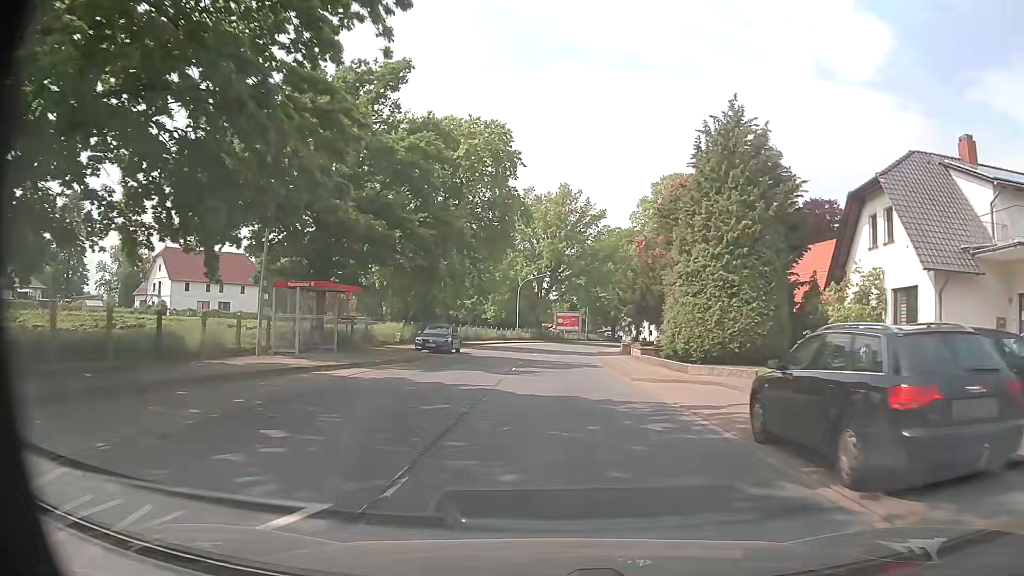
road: primary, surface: asphalt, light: Day
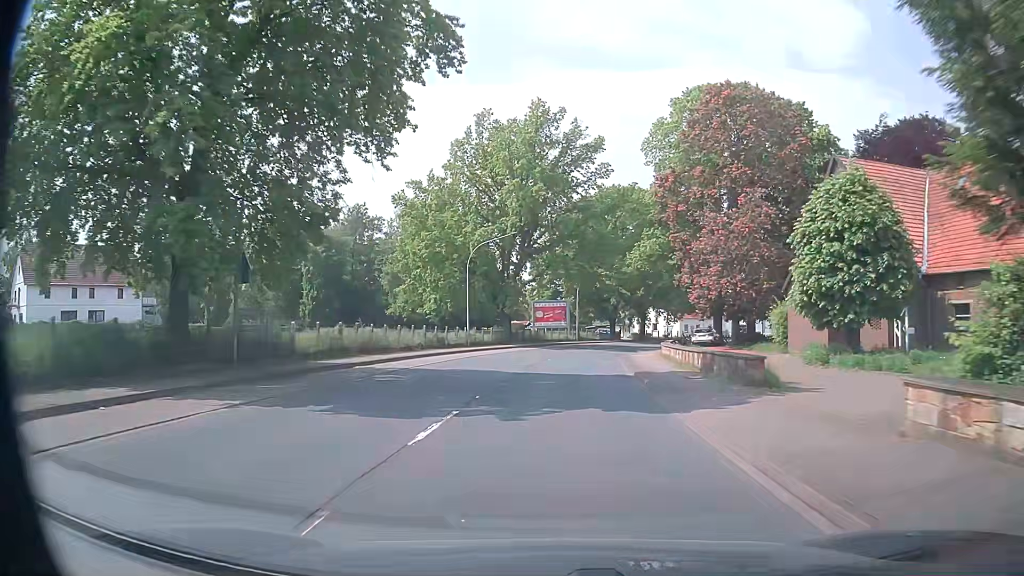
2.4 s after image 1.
(+0.5, +32.5) m; +1°
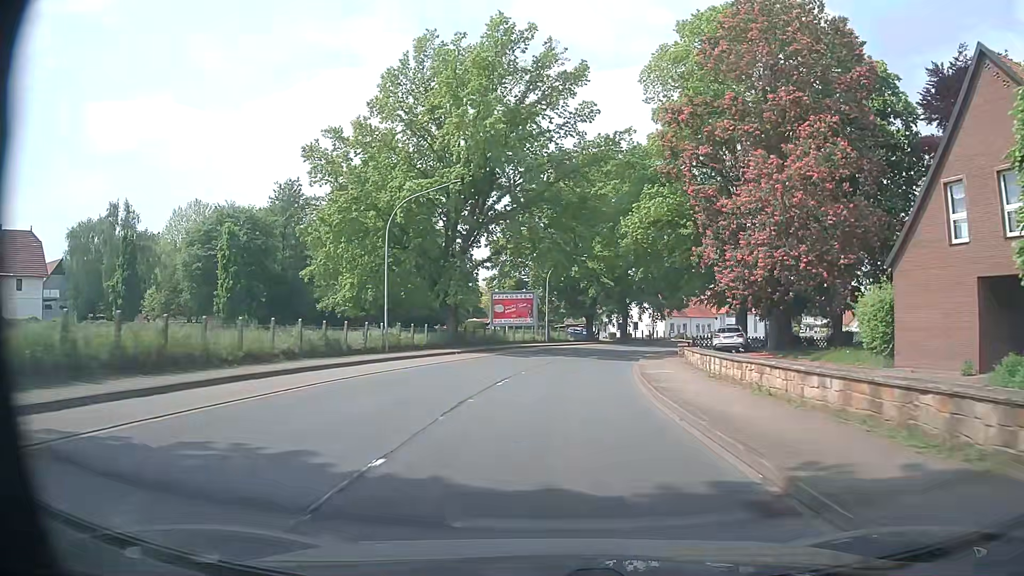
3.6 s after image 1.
(+0.4, +16.2) m; +3°
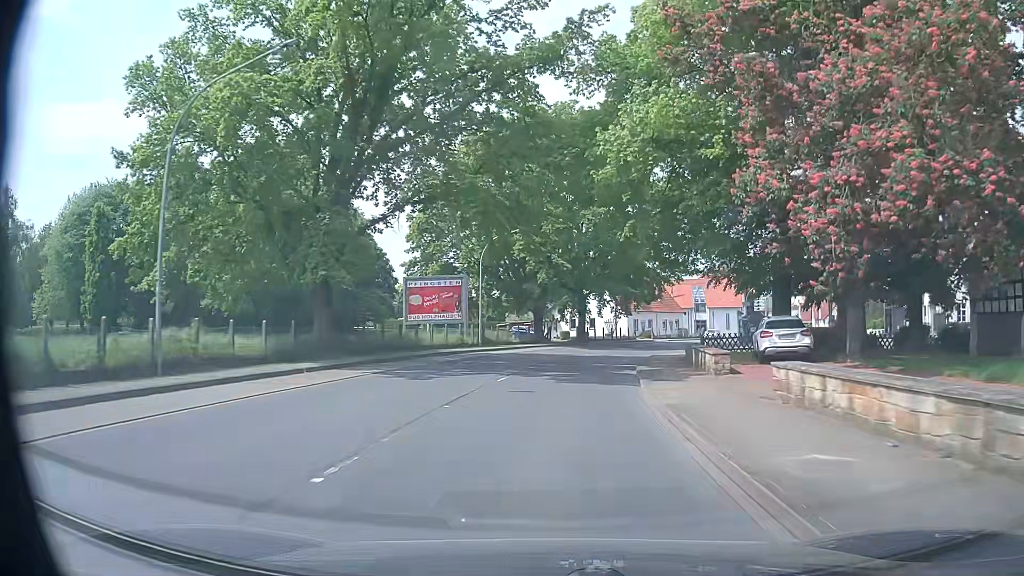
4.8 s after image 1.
(+0.7, +16.2) m; +5°
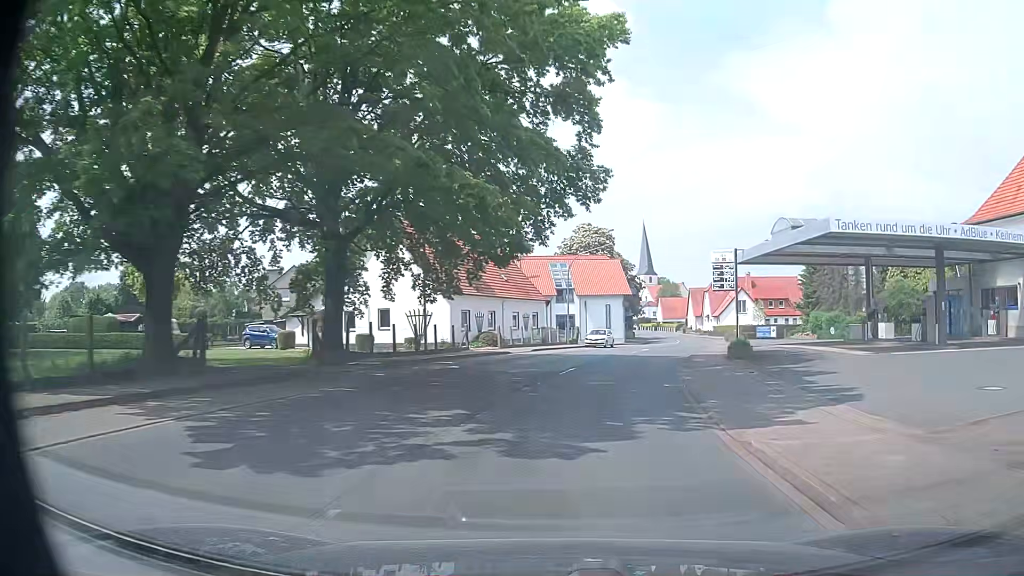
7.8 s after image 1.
(+3.9, +40.3) m; +15°
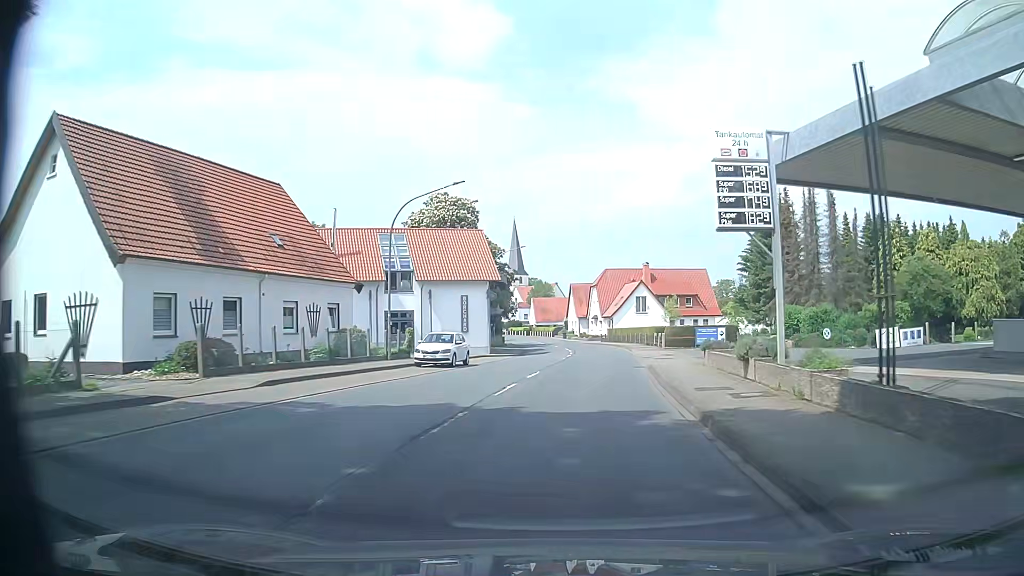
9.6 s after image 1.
(+2.7, +24.1) m; +10°
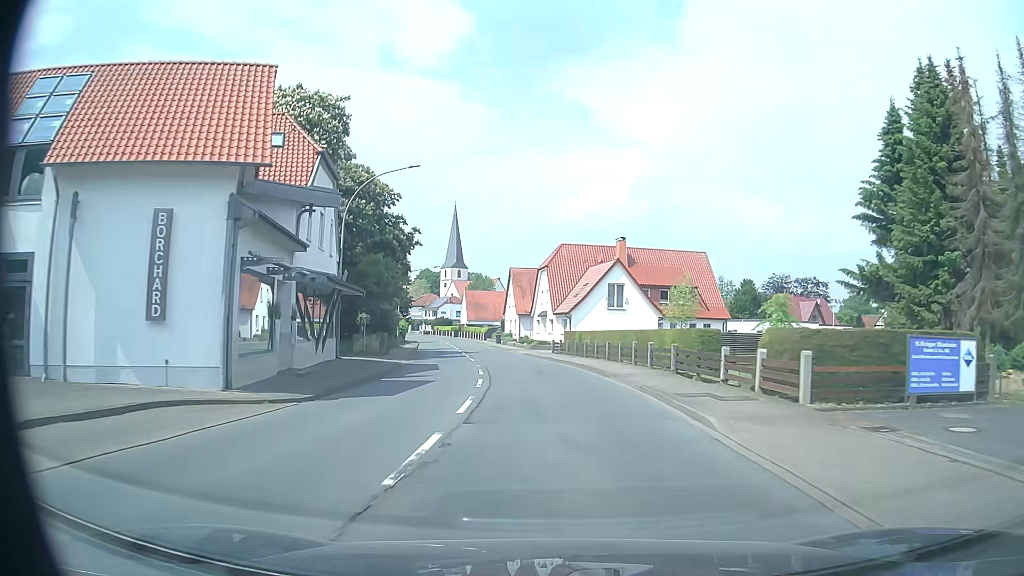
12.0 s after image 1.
(+2.6, +32.3) m; +6°
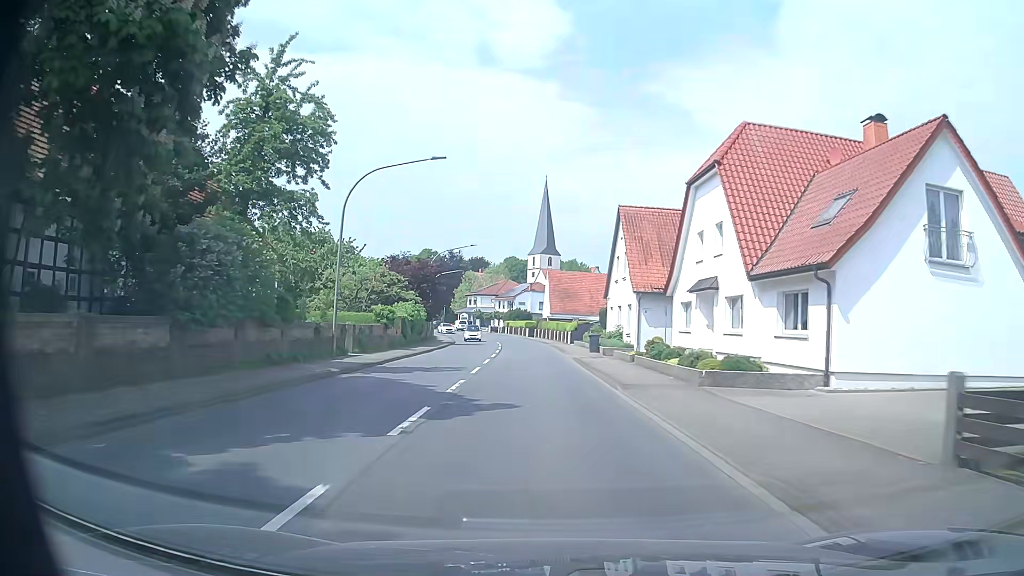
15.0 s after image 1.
(-2.4, +40.3) m; -7°
(0, +10) (-1, +20) (-1, +30) (-2, +40) (-2, +50) (-3, +60) (-5, +70) (-7, +80) (-9, +89) (-13, +99) m
